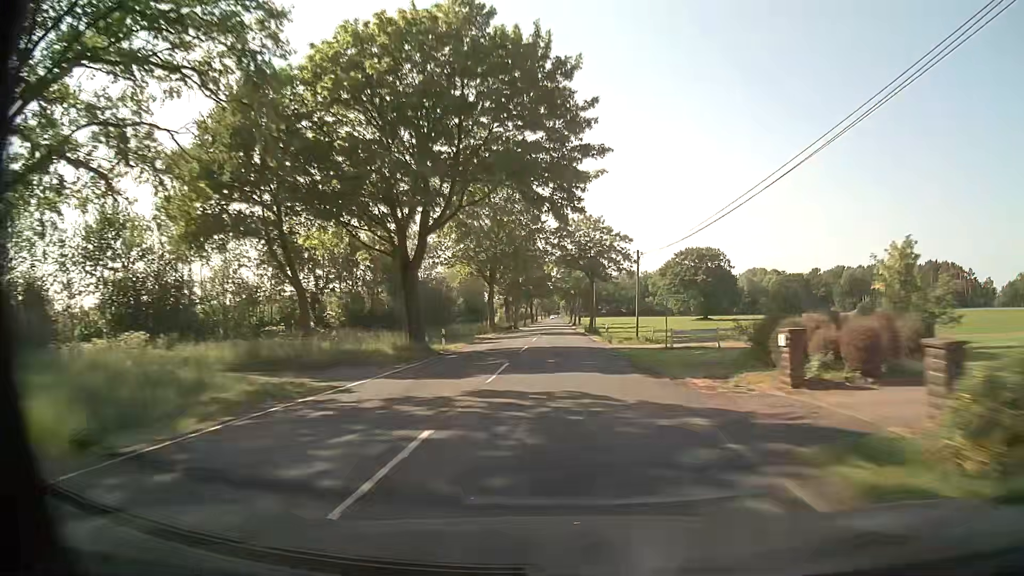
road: secondary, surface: asphalt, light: Day
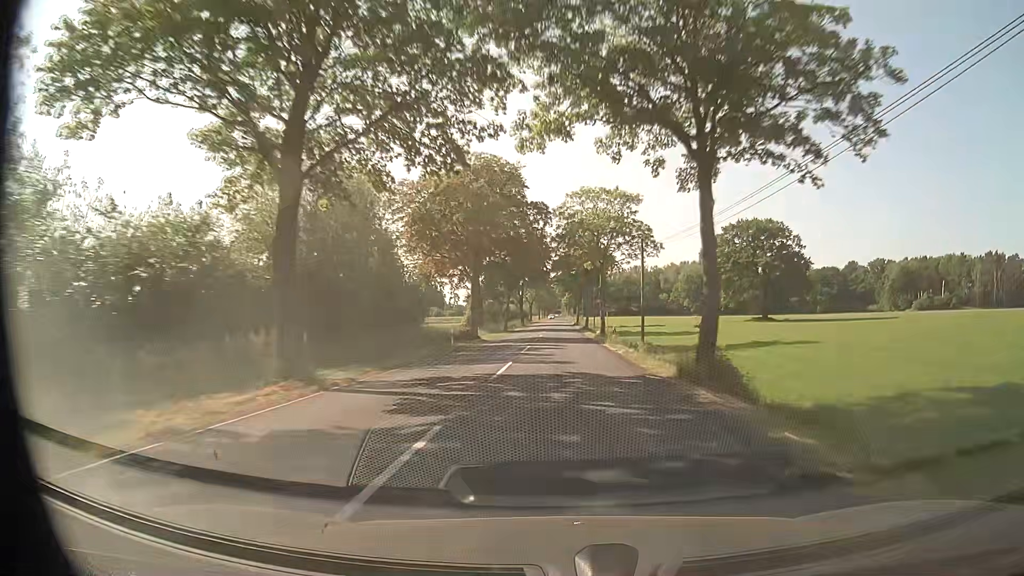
(-0.1, +47.9) m; 0°
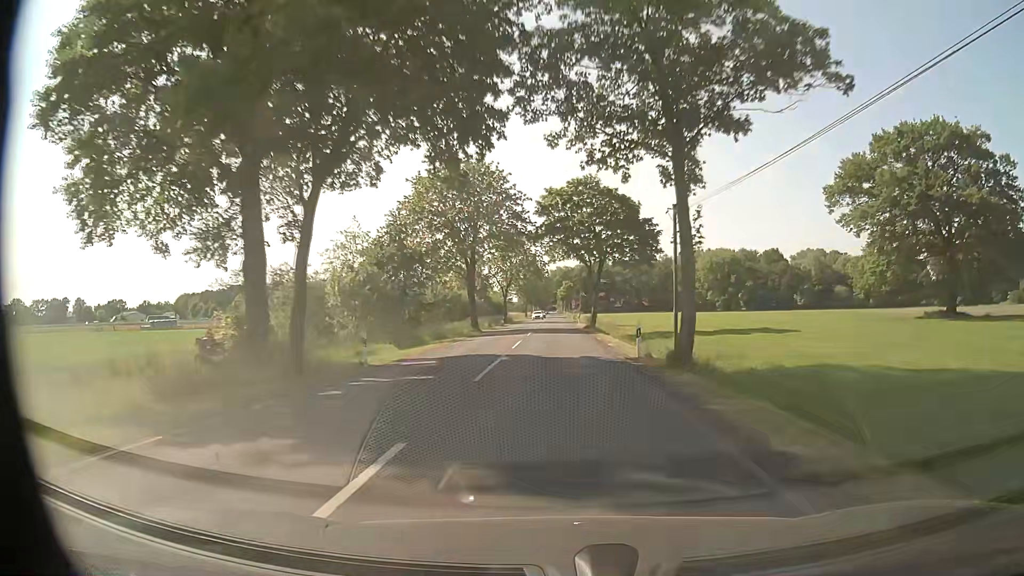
(+0.1, +61.4) m; 0°
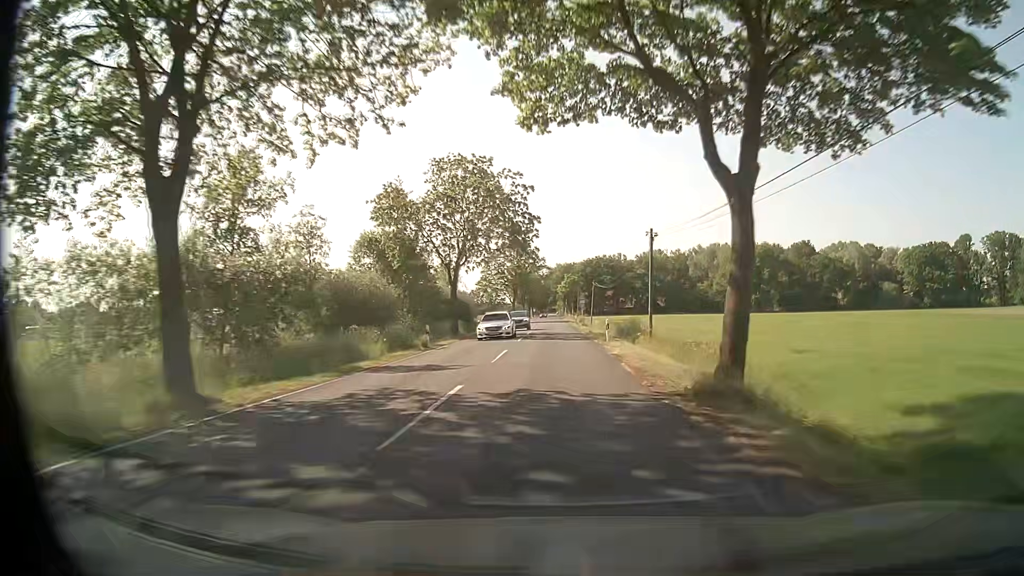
(+0.1, +42.3) m; 0°
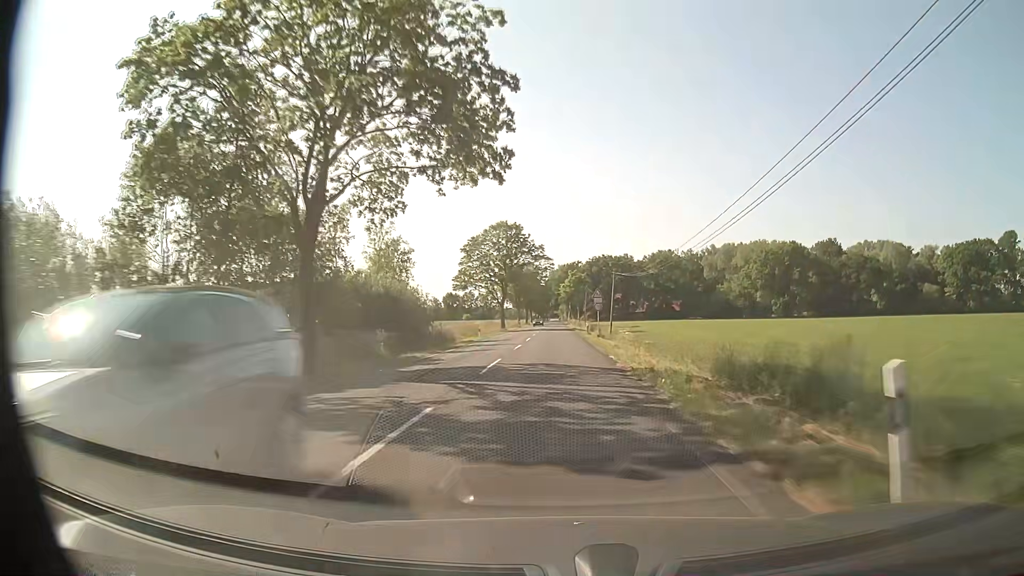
(-0.1, +26.4) m; 0°
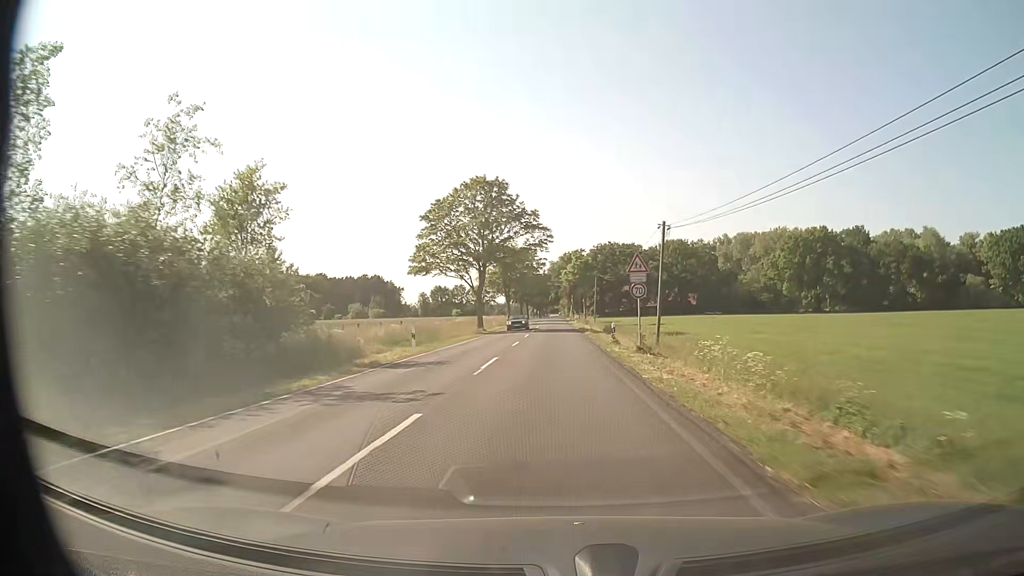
(0.0, +24.9) m; 0°
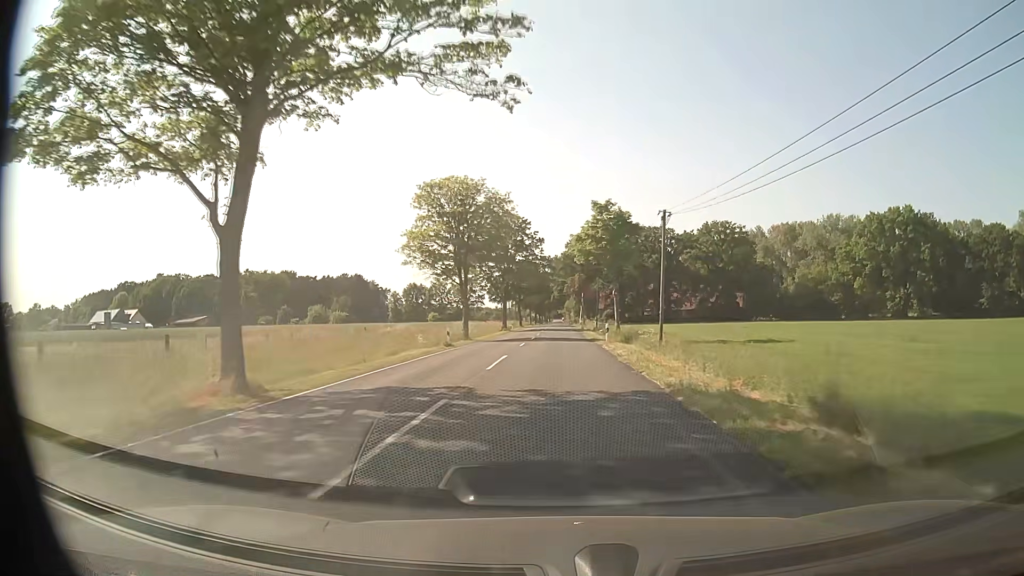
(-0.3, +46.3) m; 0°
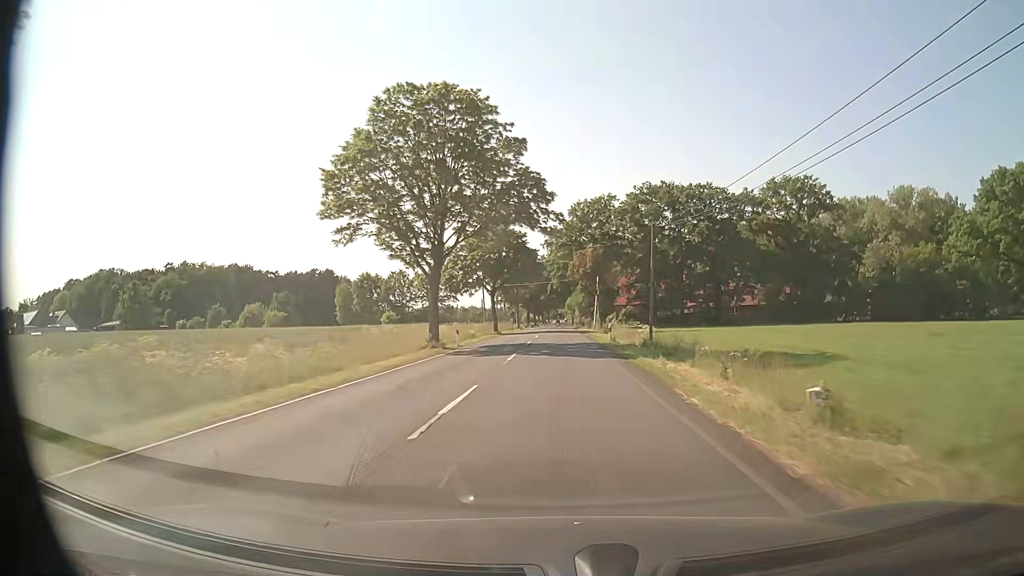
(-0.1, +45.7) m; 0°
(0, +10) (0, +20) (0, +30) (0, +40) (0, +50) (0, +60) (0, +70) (+1, +80) (+1, +90) (+1, +100) m
